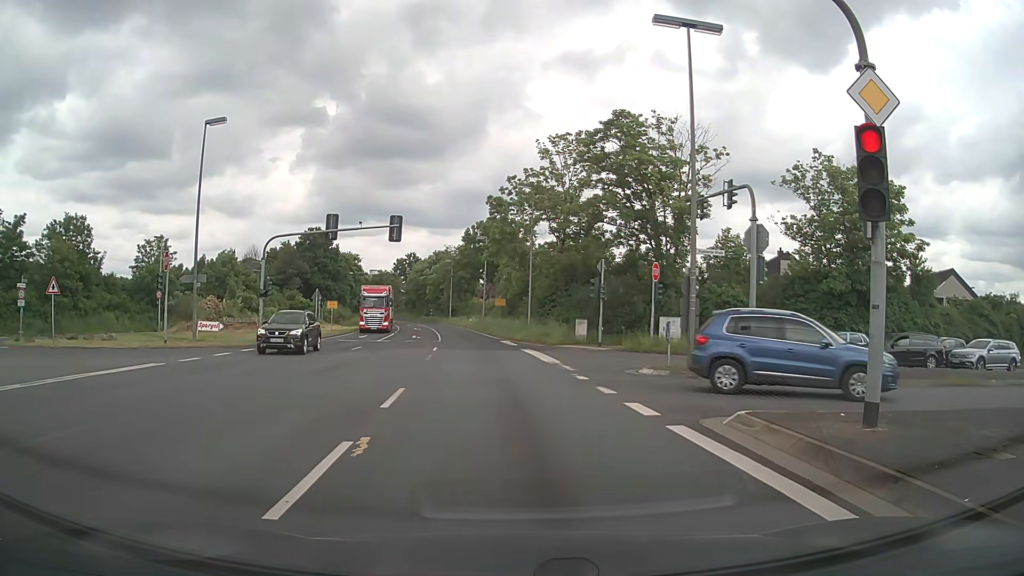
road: primary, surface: asphalt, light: Day
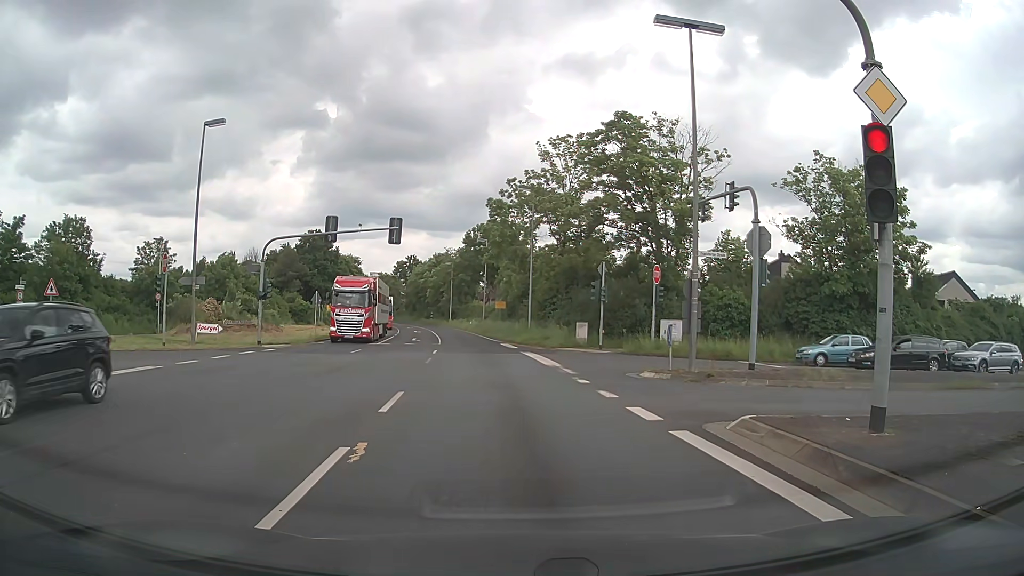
(0.0, +0.2) m; 0°
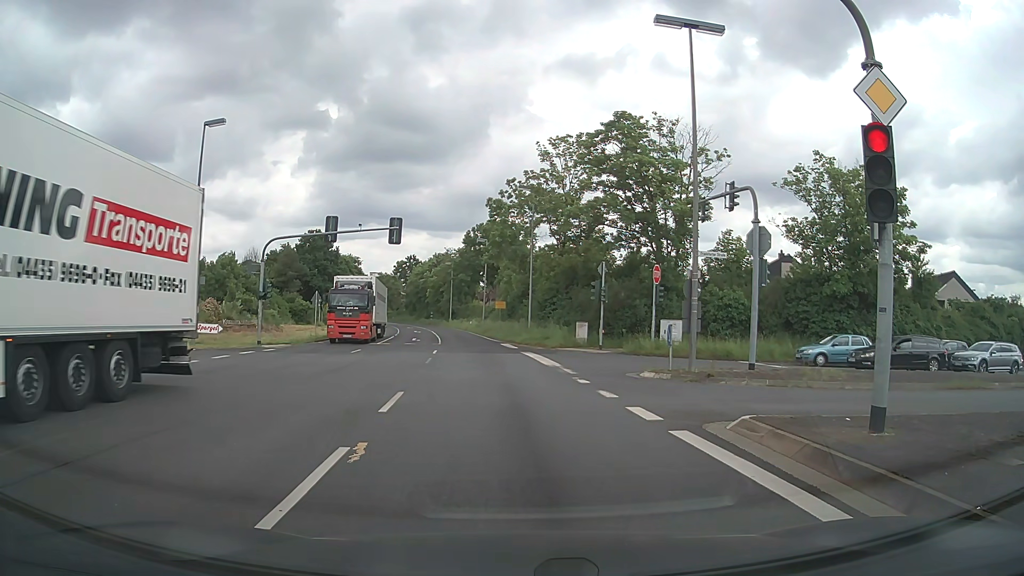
(0.0, 0.0) m; 0°
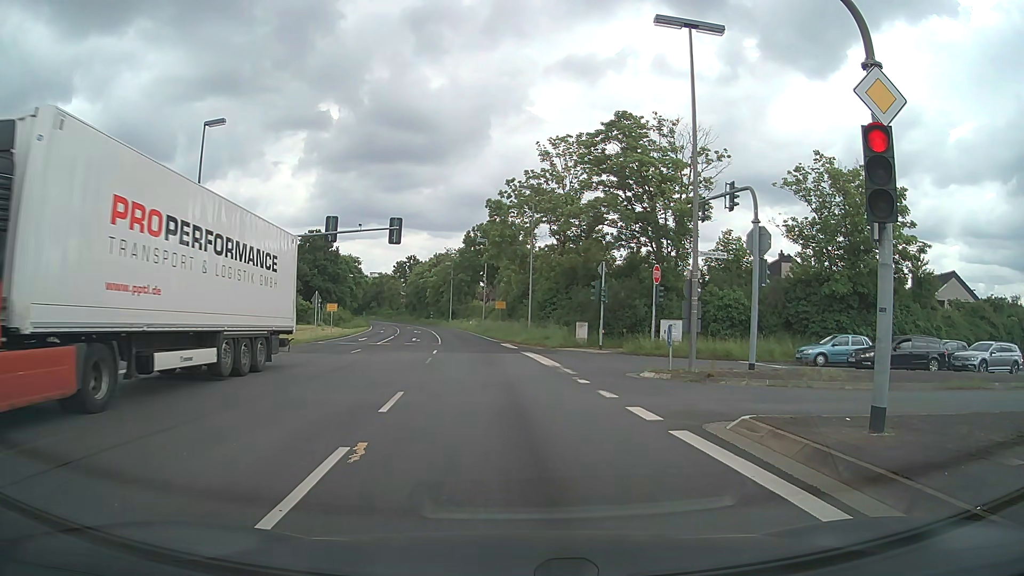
(0.0, 0.0) m; 0°
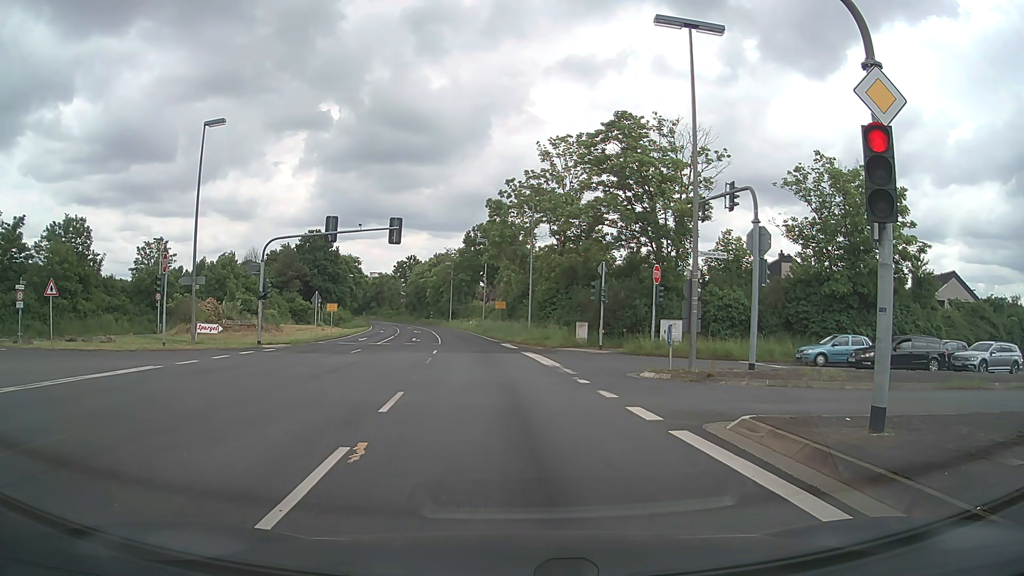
(0.0, 0.0) m; 0°
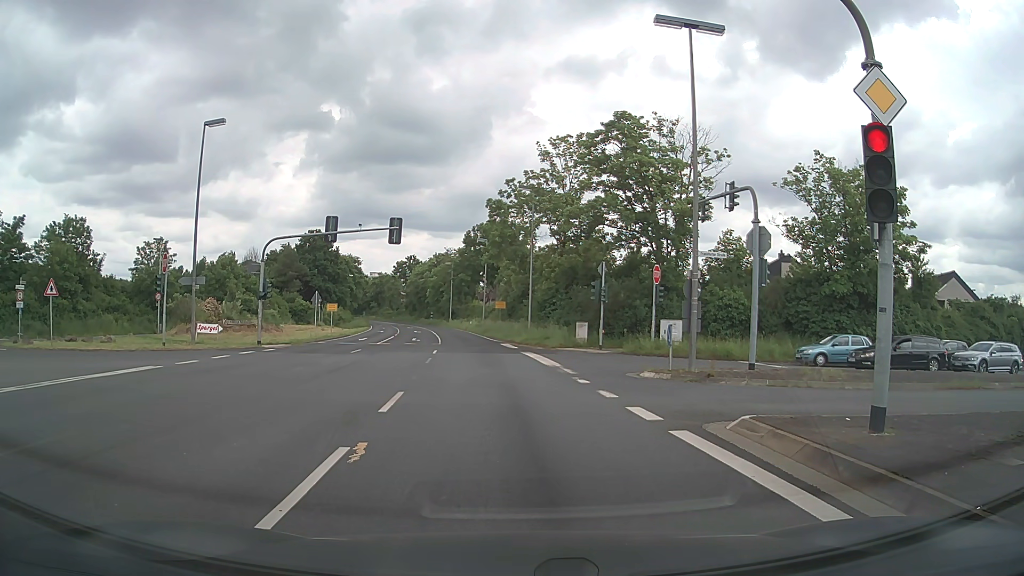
(0.0, 0.0) m; 0°
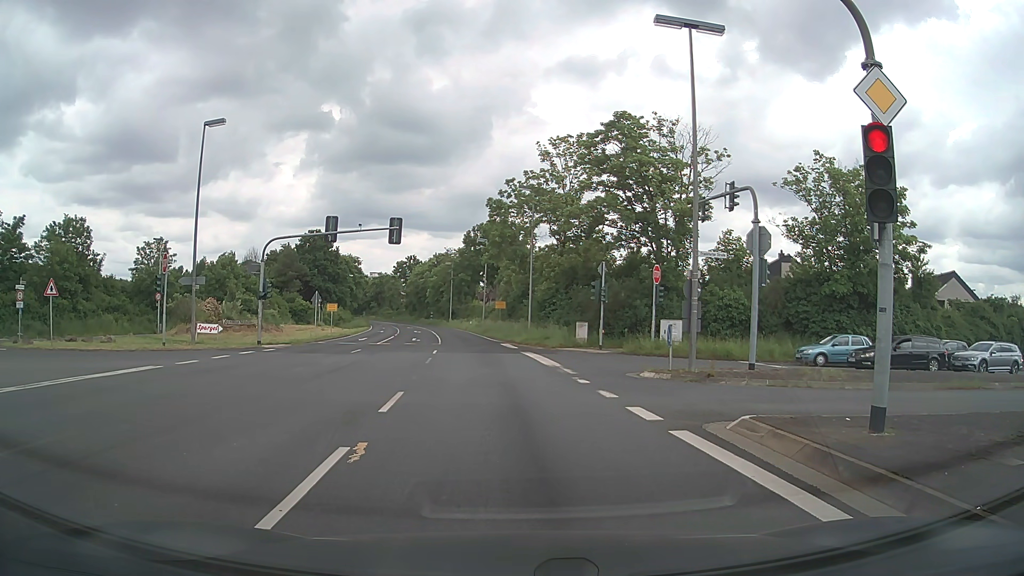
(0.0, 0.0) m; 0°
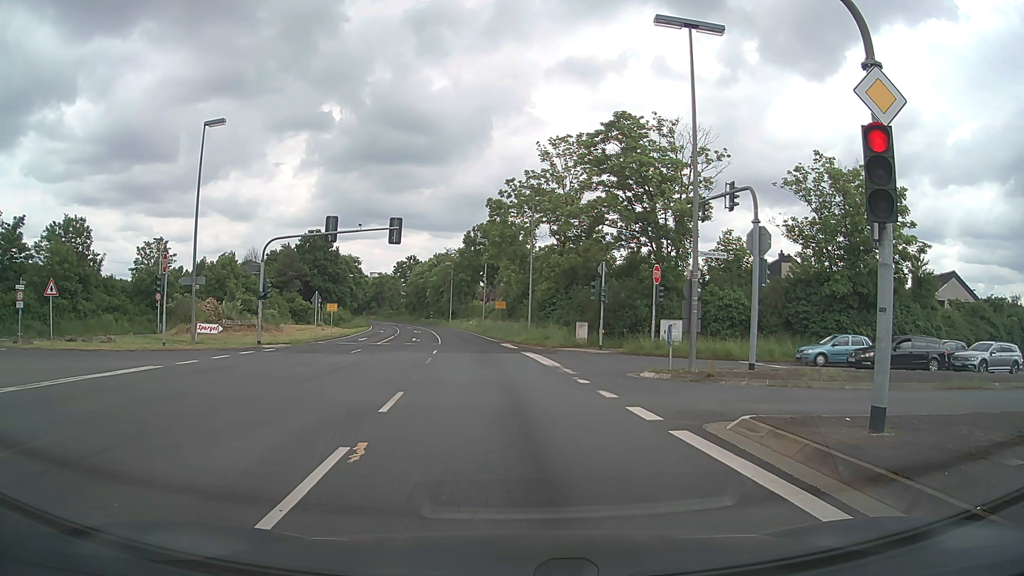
(0.0, 0.0) m; 0°
(0, +10) (-1, +20) (-2, +30) (-3, +40) (-4, +50) (-6, +60) (-8, +69) (-10, +79) (-12, +89) (-14, +99) m
